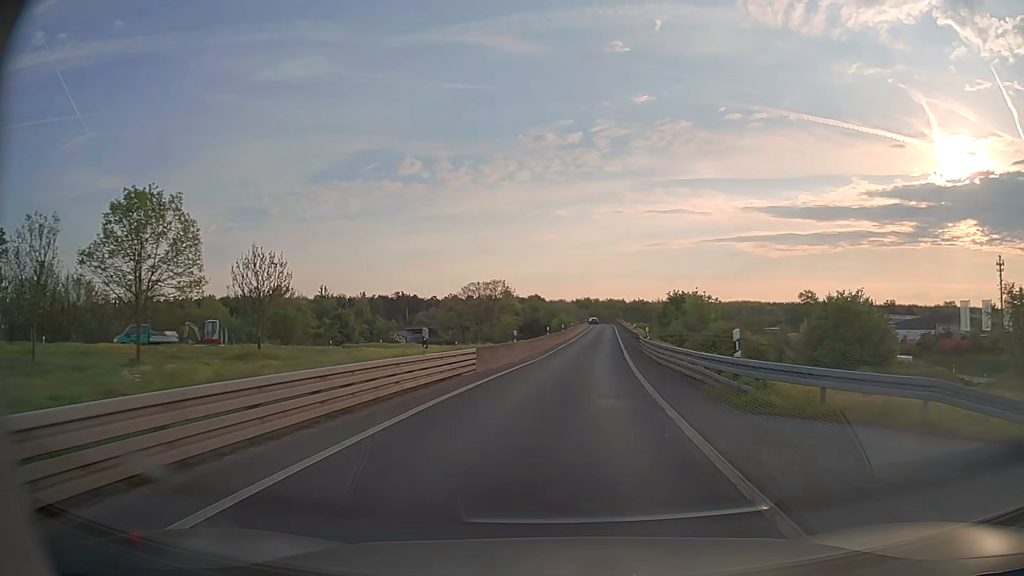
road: motorway_link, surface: asphalt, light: Day
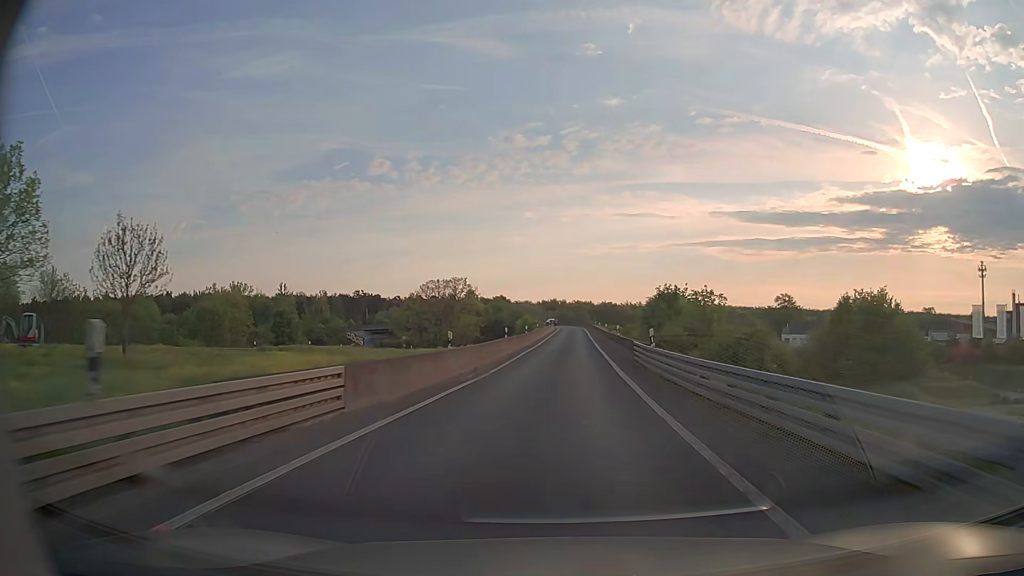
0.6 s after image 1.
(+0.3, +11.2) m; +3°
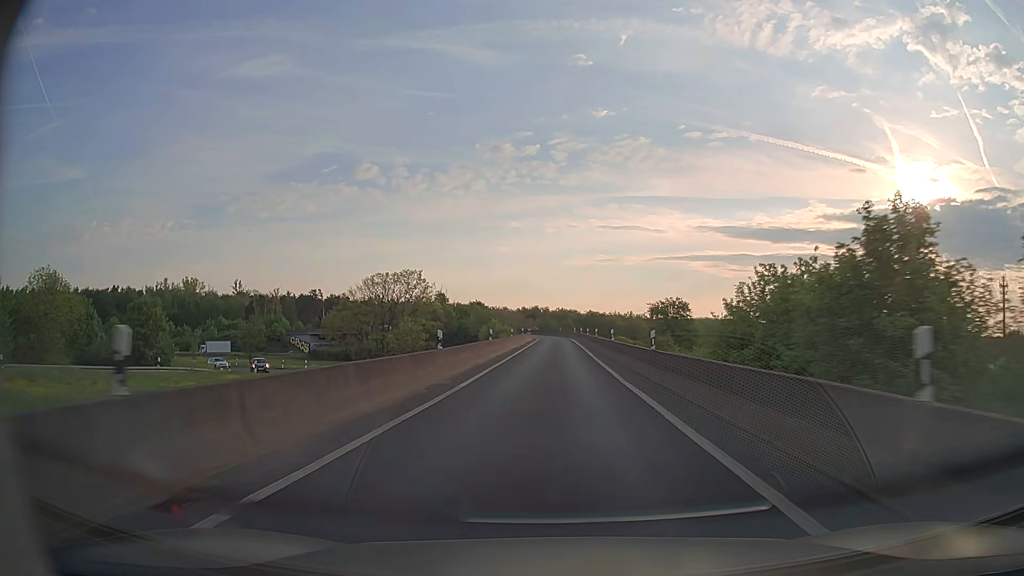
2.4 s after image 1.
(+0.8, +33.5) m; +2°
